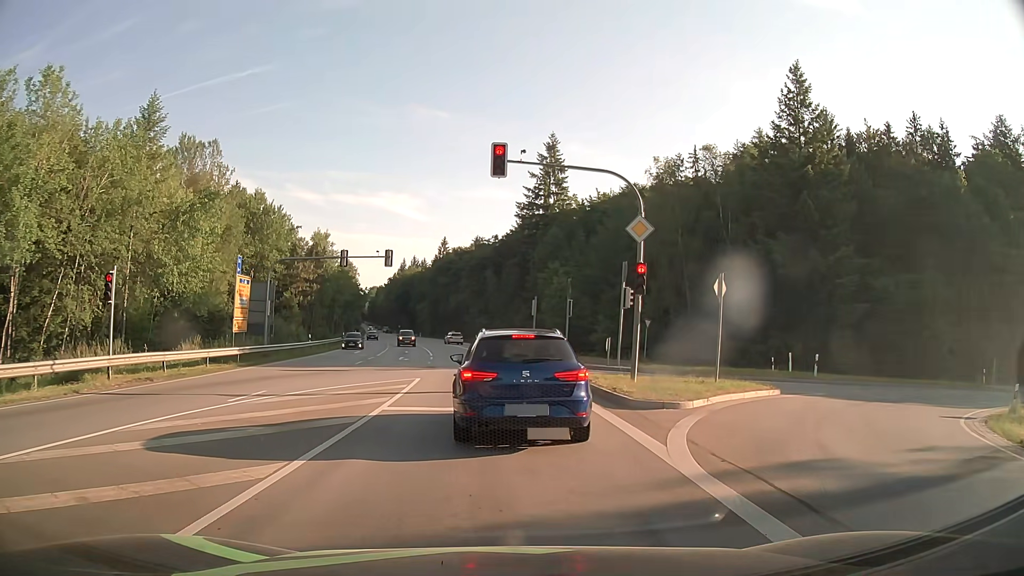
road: secondary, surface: asphalt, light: Day
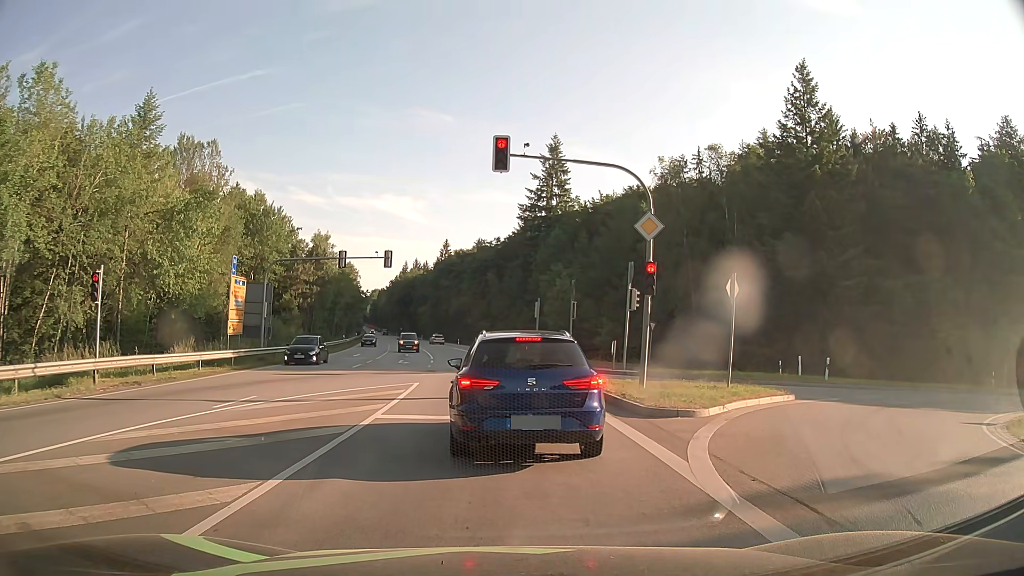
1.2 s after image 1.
(0.0, +0.8) m; 0°
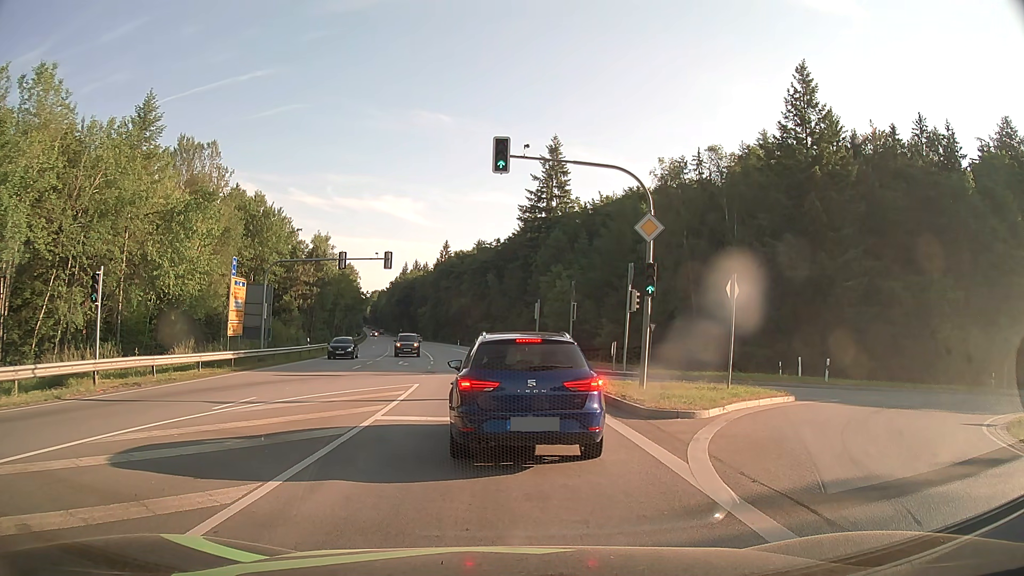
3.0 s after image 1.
(0.0, +0.1) m; 0°
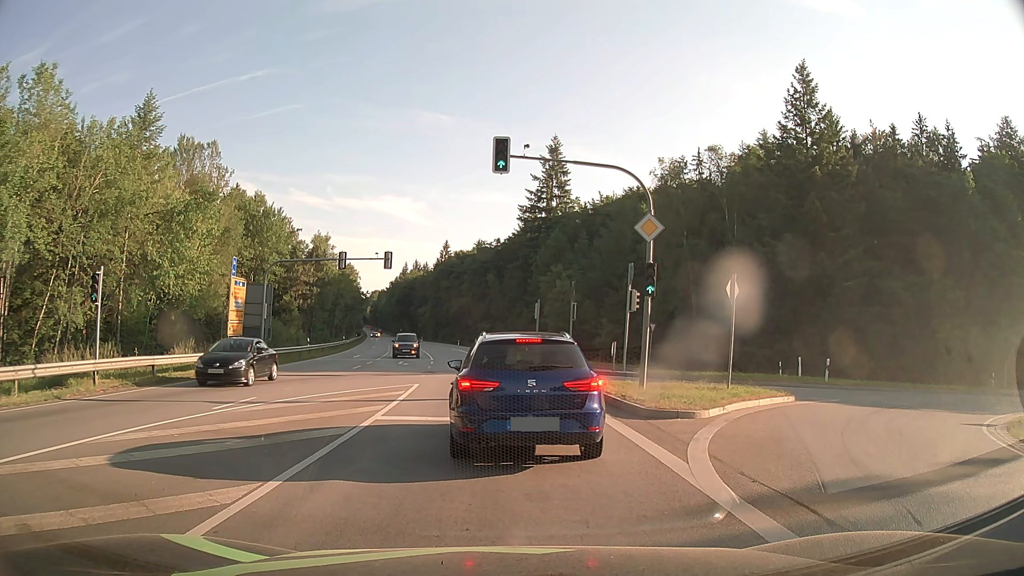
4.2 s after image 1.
(0.0, 0.0) m; 0°
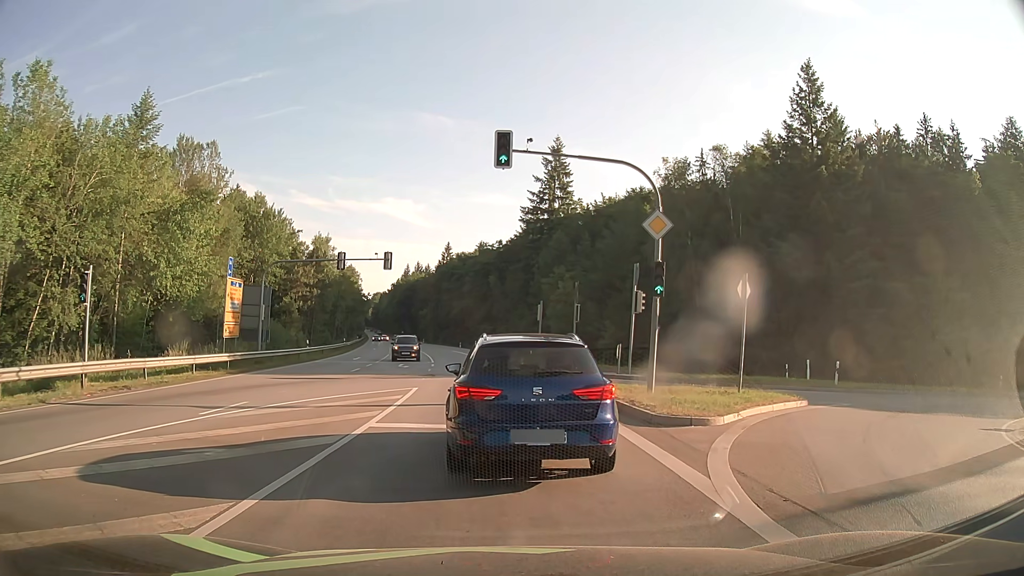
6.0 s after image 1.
(0.0, +0.8) m; 0°
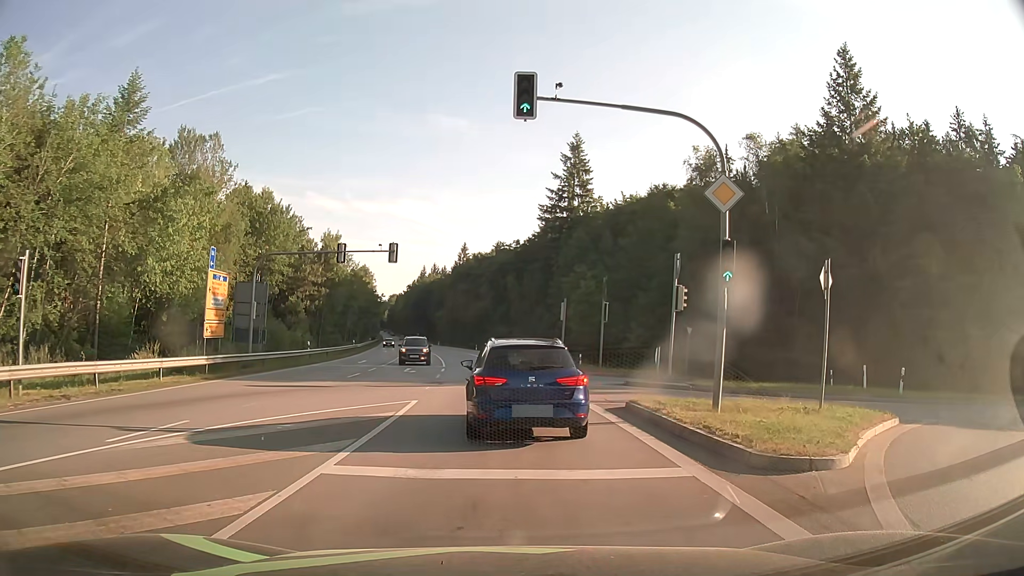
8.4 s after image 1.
(0.0, +4.2) m; 0°
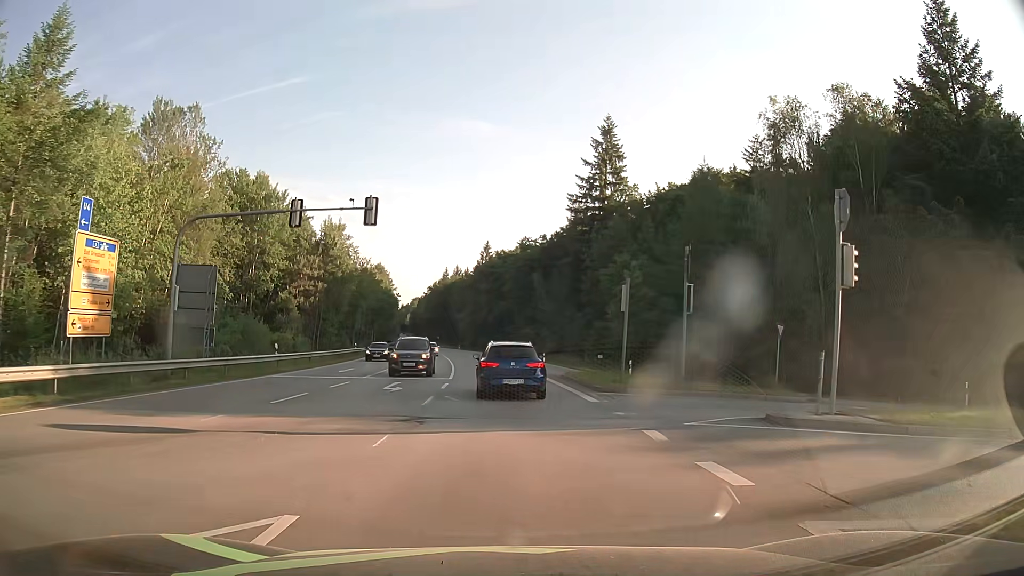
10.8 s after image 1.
(-0.2, +11.6) m; -2°
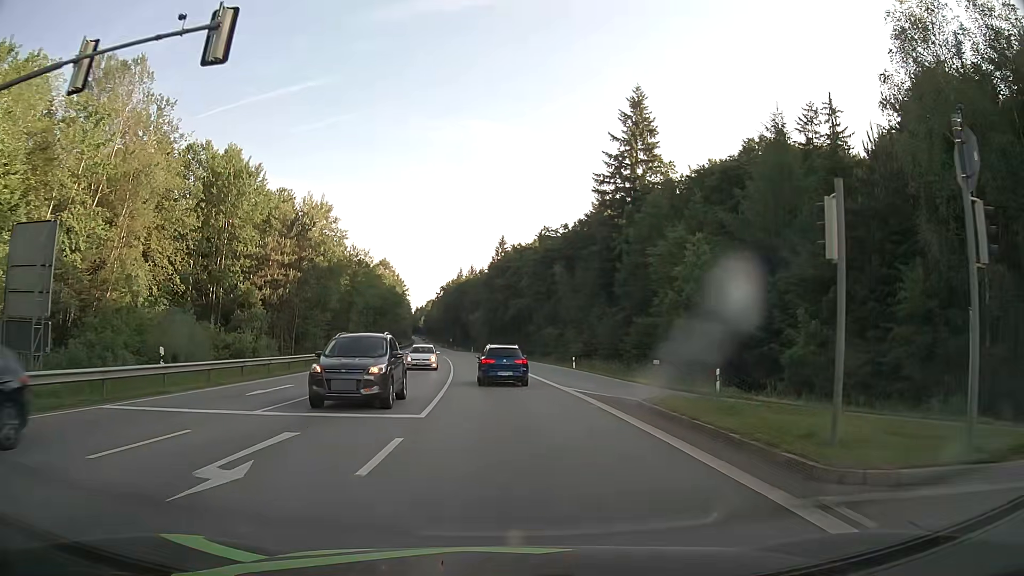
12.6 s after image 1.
(-0.2, +14.2) m; -1°
(0, +10) (0, +20) (-1, +30) (-1, +40) (-2, +50) (-3, +60) (-4, +70) (-5, +80) (-6, +90) (-8, +100) m
